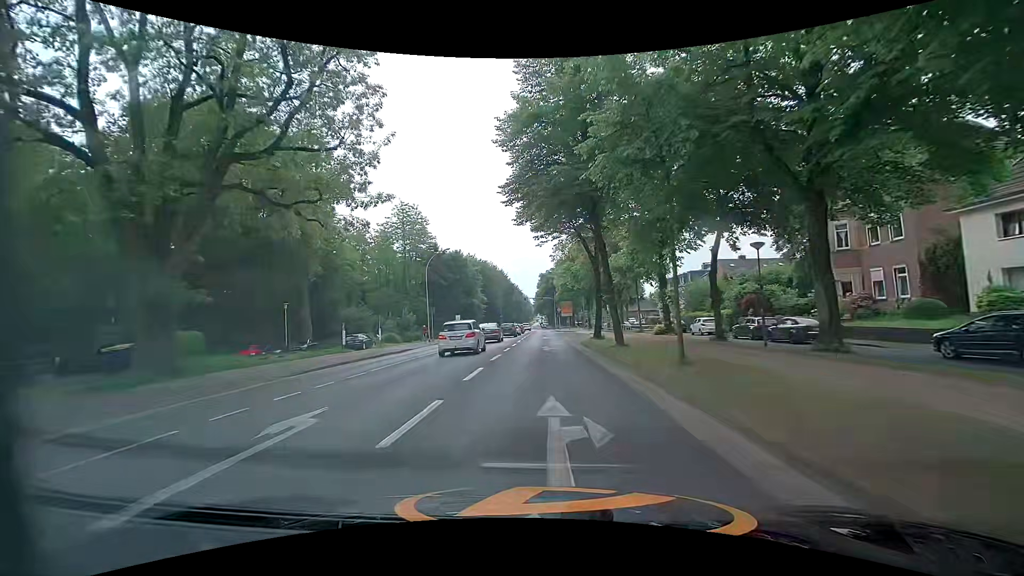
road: secondary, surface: asphalt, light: Day
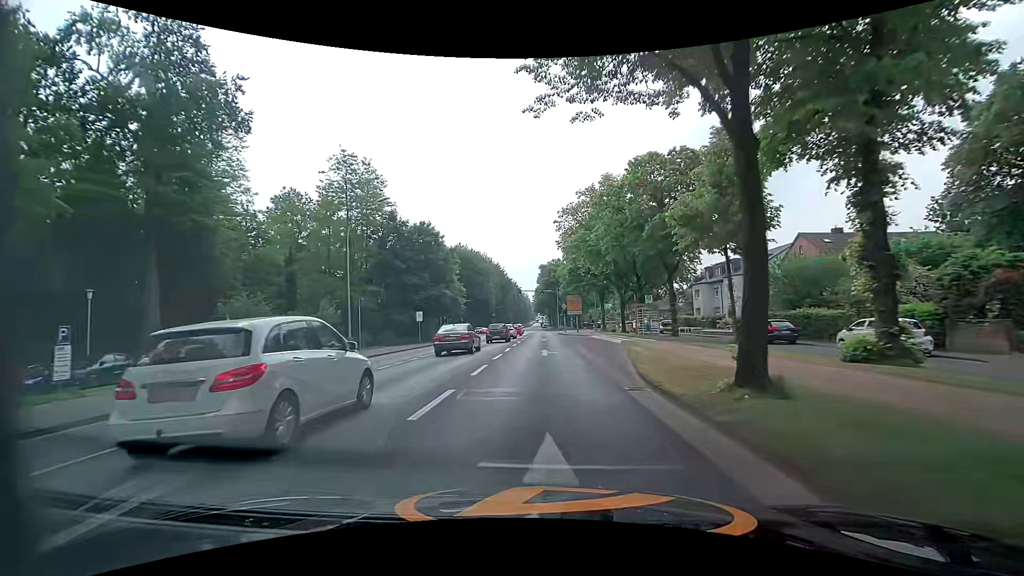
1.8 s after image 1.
(+0.5, +22.3) m; +1°
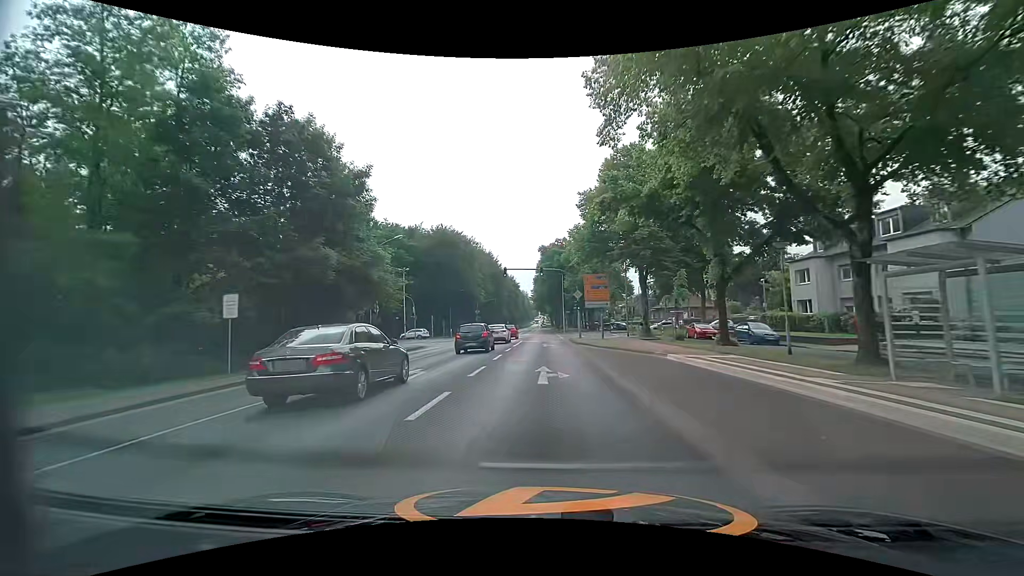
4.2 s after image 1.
(+0.1, +30.0) m; 0°
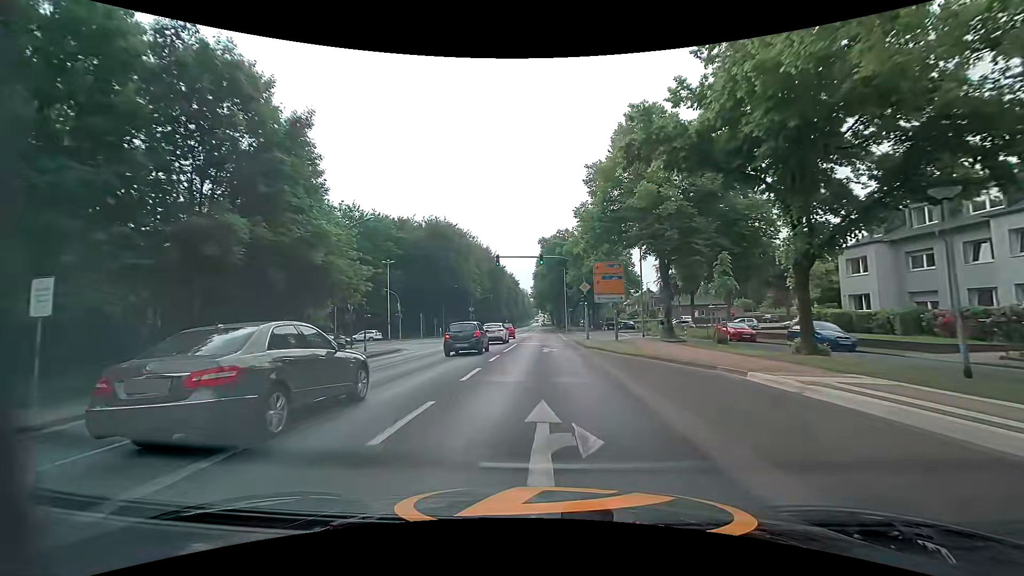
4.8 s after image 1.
(0.0, +7.5) m; 0°
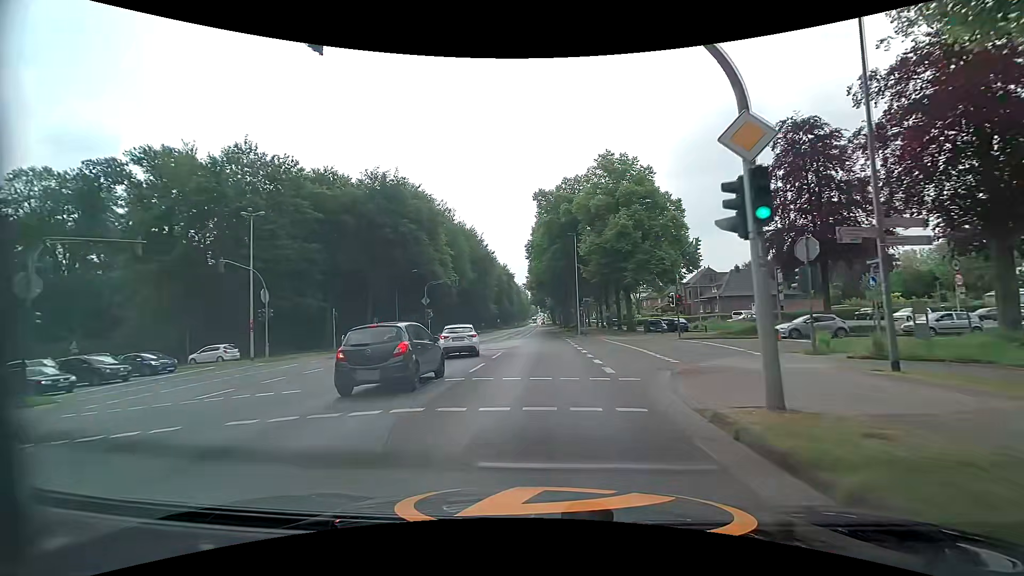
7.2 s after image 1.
(+0.3, +30.4) m; +1°
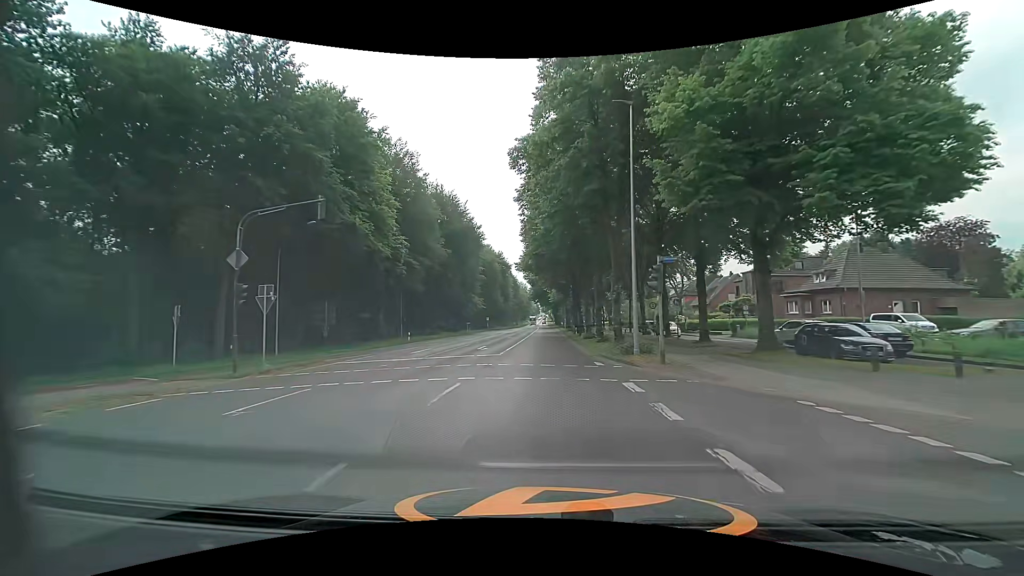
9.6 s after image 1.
(-0.2, +30.6) m; 0°
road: primary
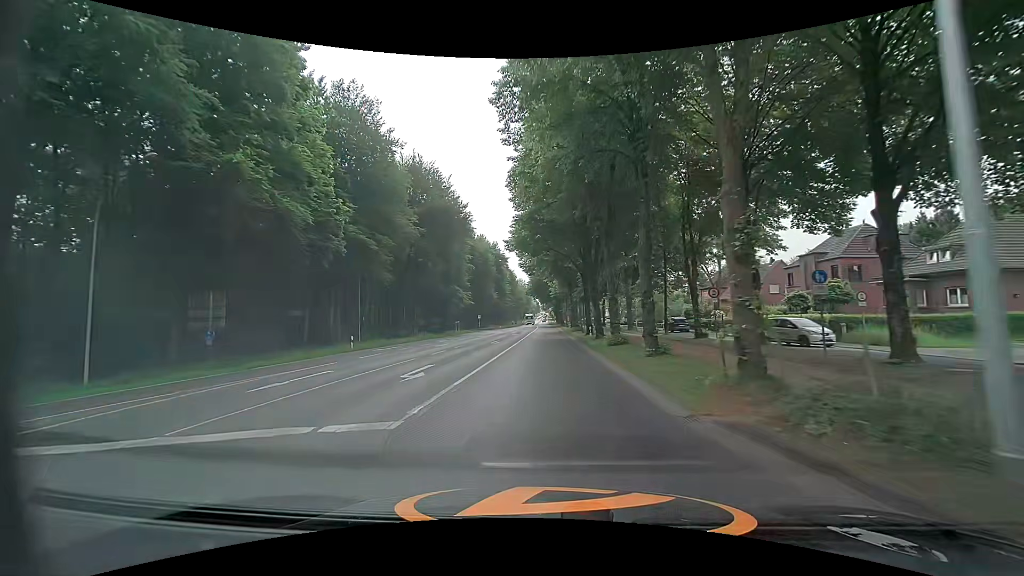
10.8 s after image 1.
(0.0, +15.3) m; 0°
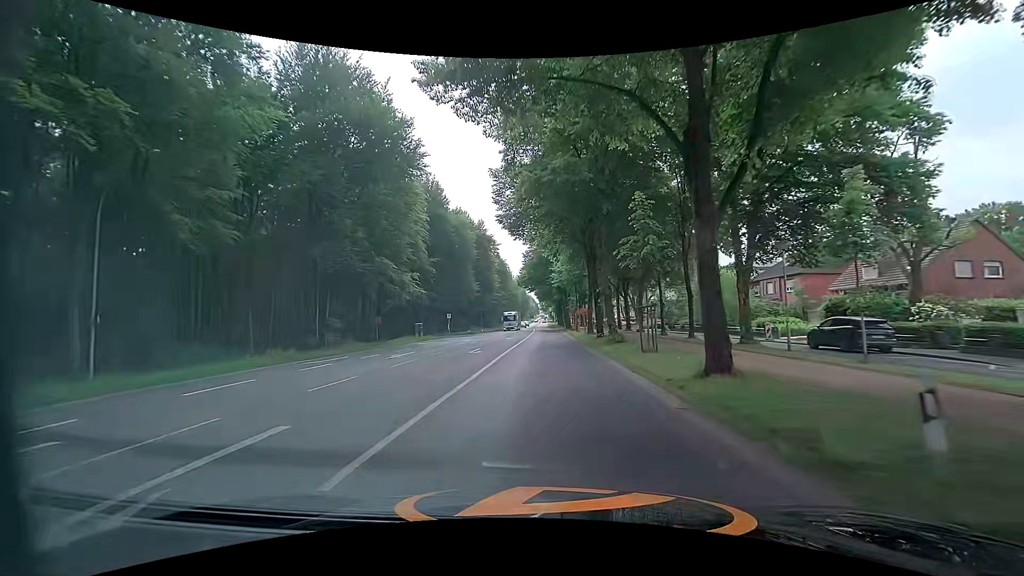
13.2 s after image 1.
(-0.2, +30.6) m; -1°
(0, +10) (0, +20) (0, +30) (+1, +40) (+1, +50) (+1, +60) (+1, +70) (+1, +80) (+1, +90) (+1, +100) m
